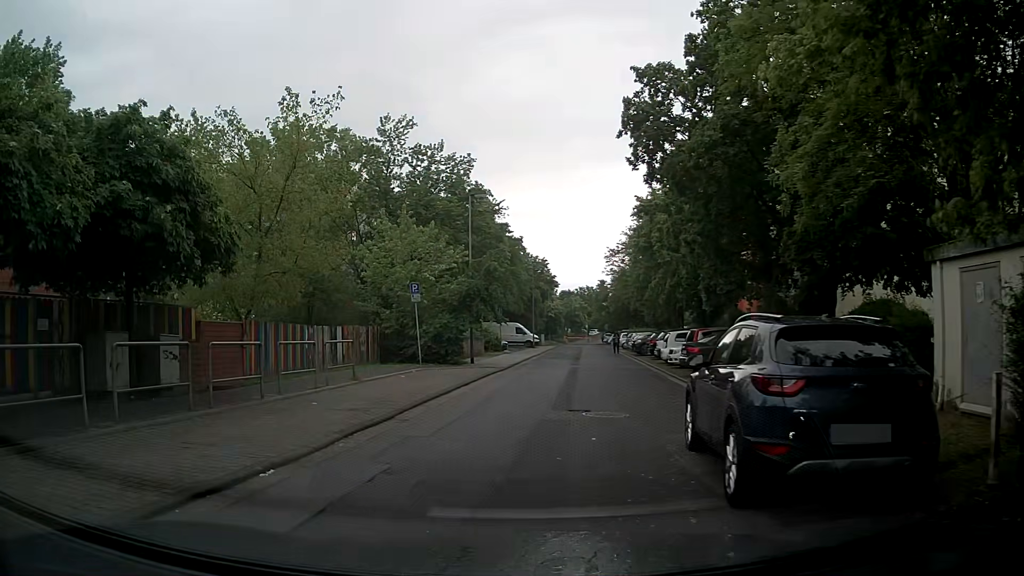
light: Day
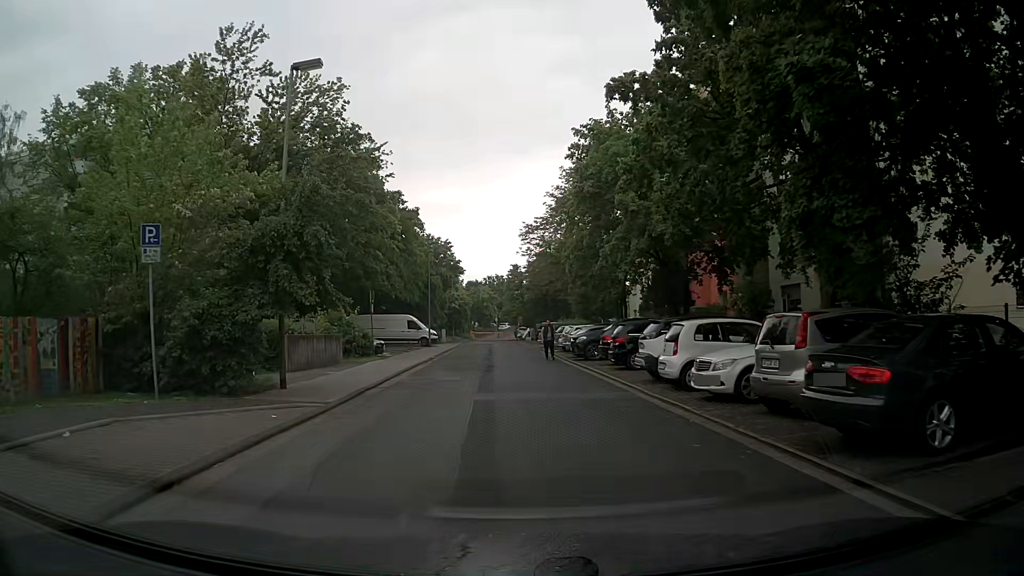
(+1.3, +15.7) m; +9°
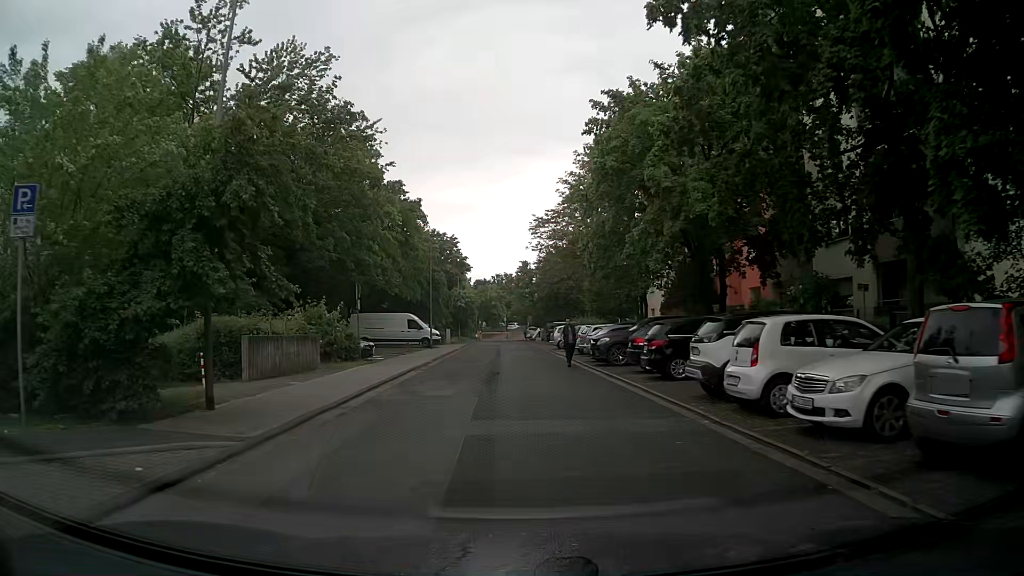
(0.0, +4.4) m; -2°
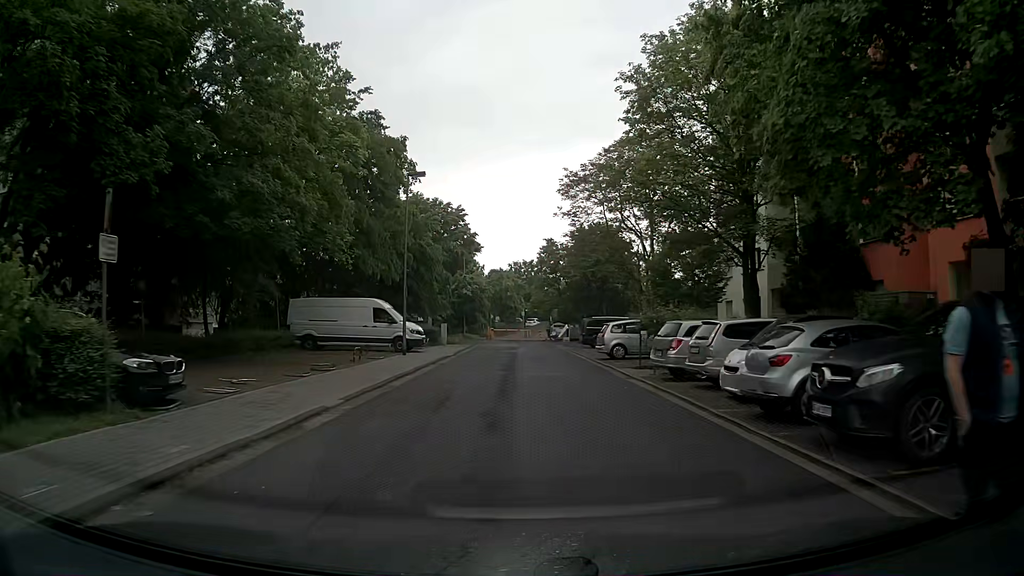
(0.0, +17.7) m; 0°
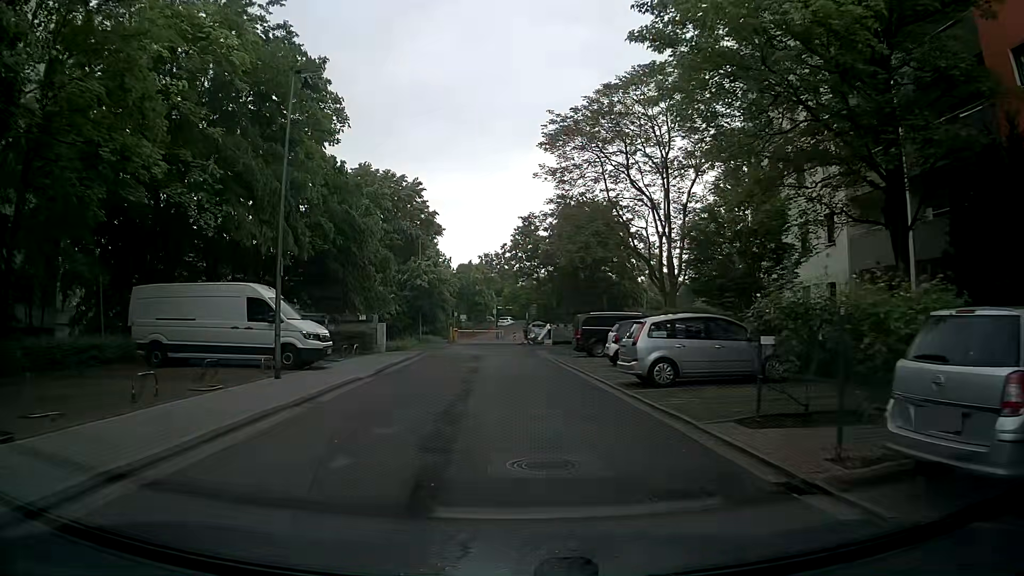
(+0.2, +12.7) m; +2°
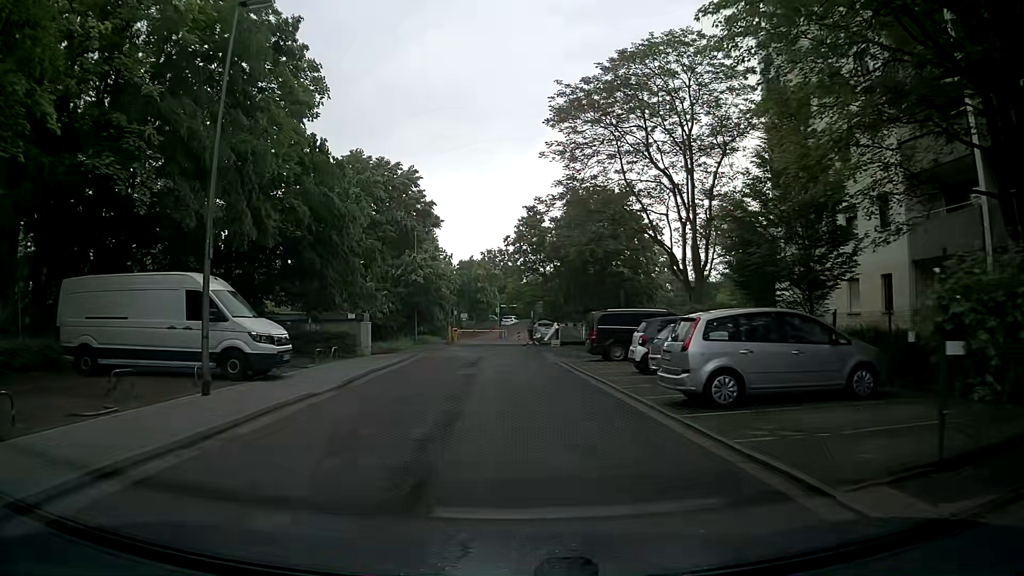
(0.0, +4.2) m; -1°
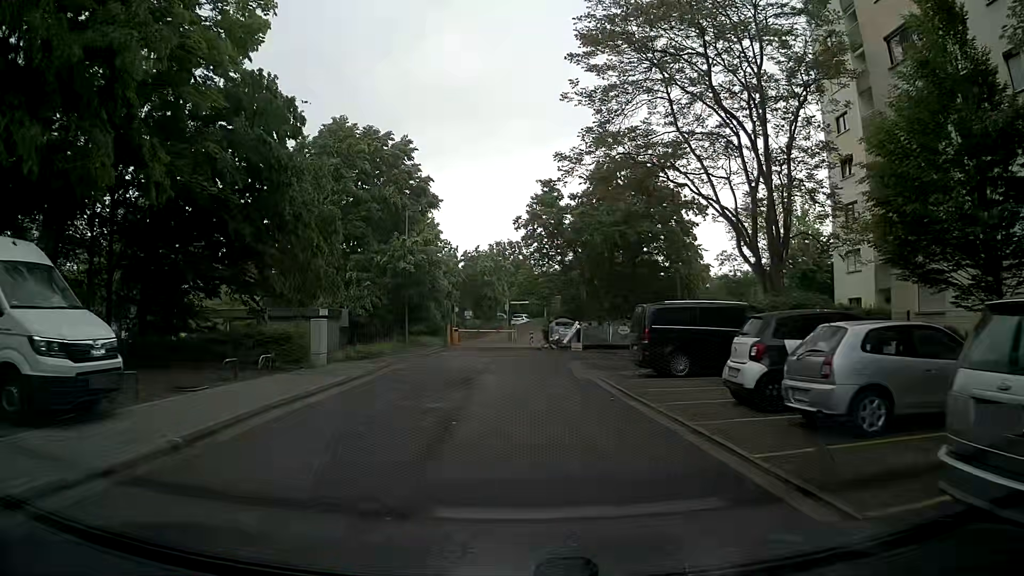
(-0.1, +8.1) m; 0°
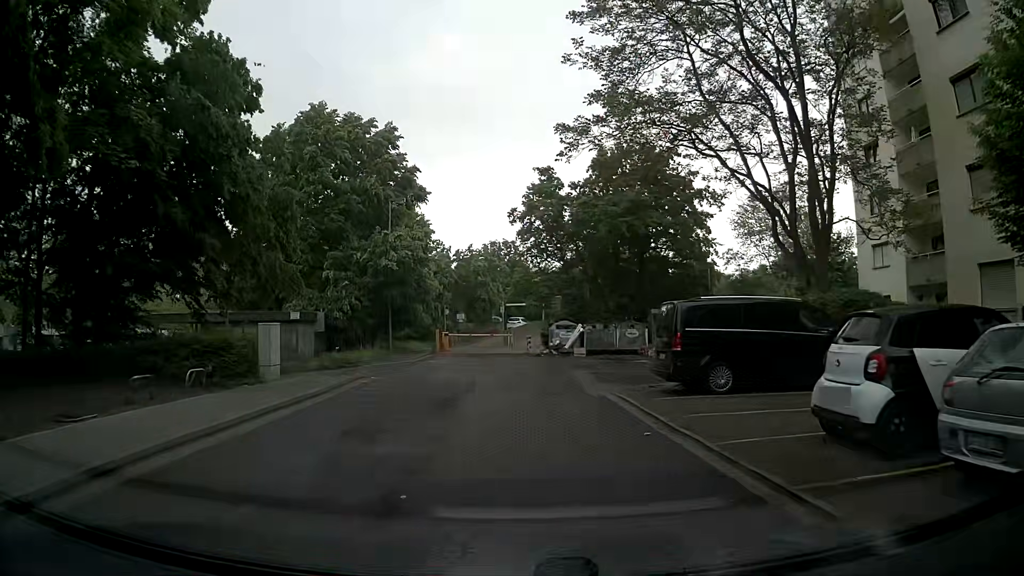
(0.0, +3.8) m; +1°
